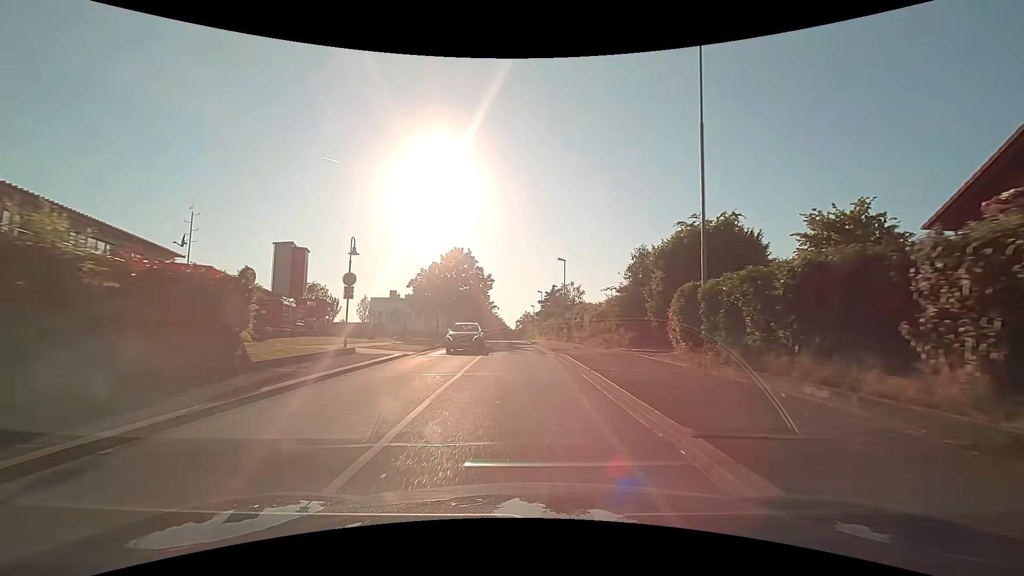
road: tertiary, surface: asphalt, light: Day
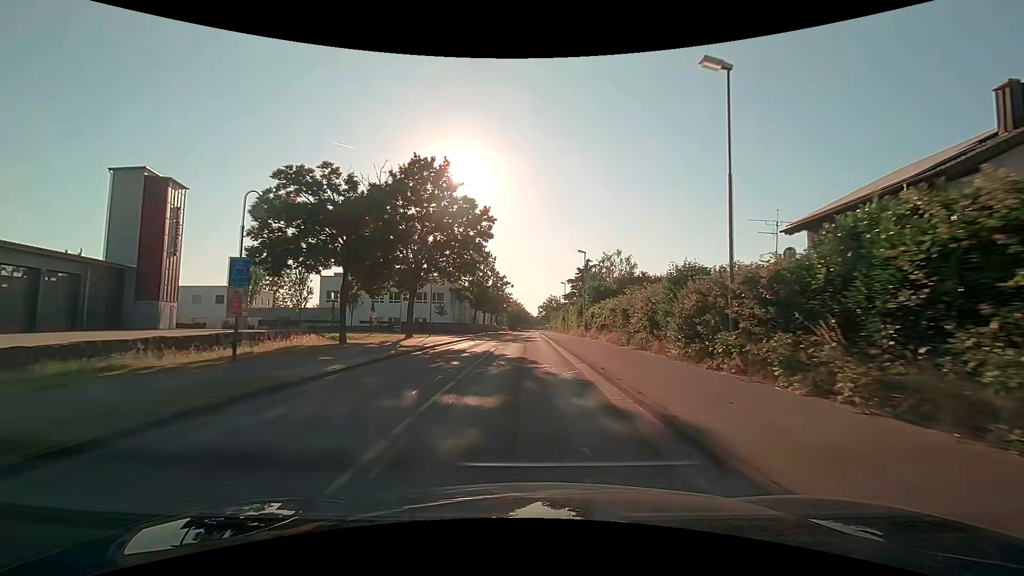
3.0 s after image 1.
(-1.1, +36.7) m; -2°
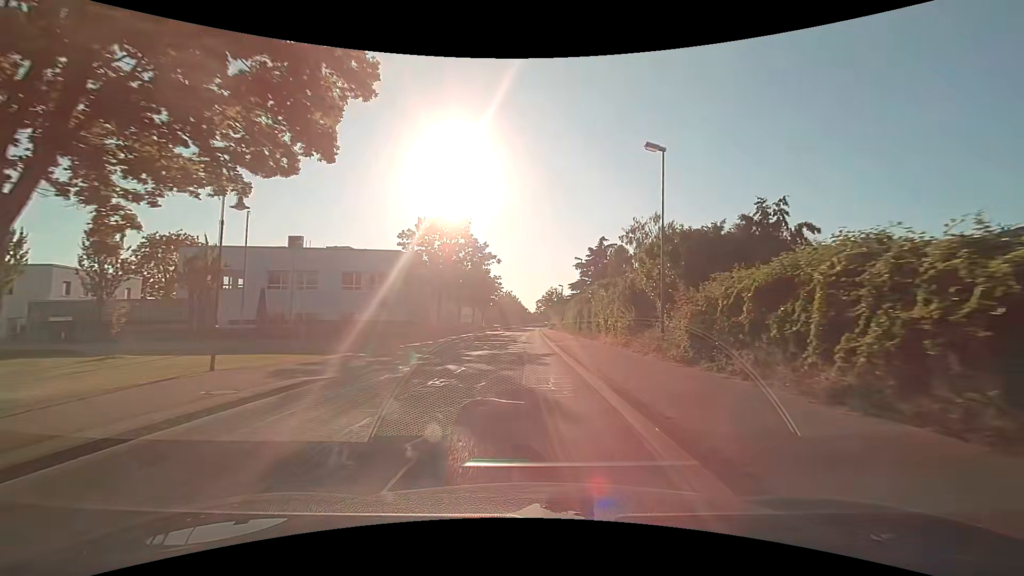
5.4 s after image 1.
(0.0, +28.8) m; 0°
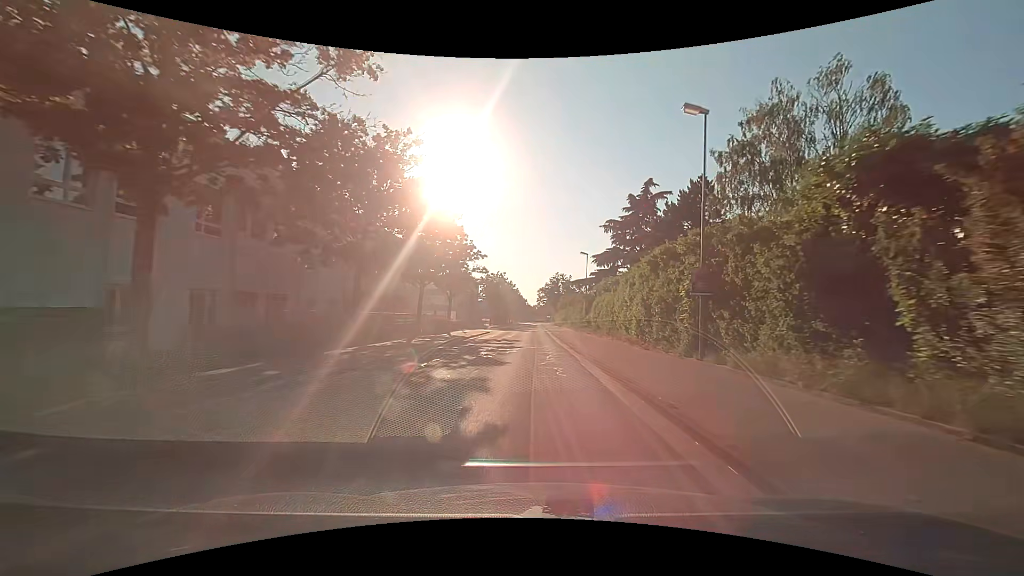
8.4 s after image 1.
(0.0, +36.3) m; 0°
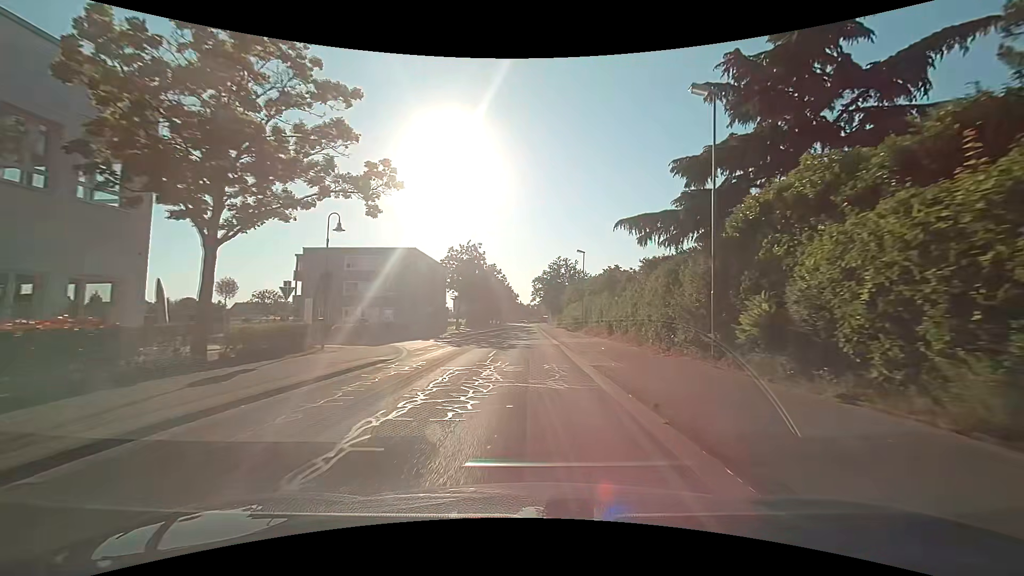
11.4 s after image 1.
(+0.7, +37.2) m; +1°
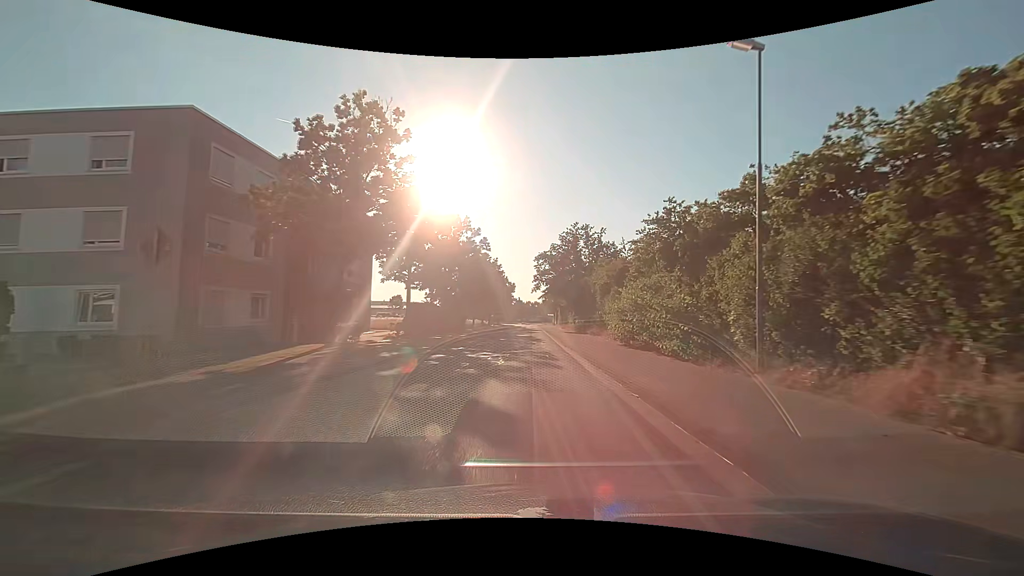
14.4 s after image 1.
(+0.1, +38.0) m; 0°
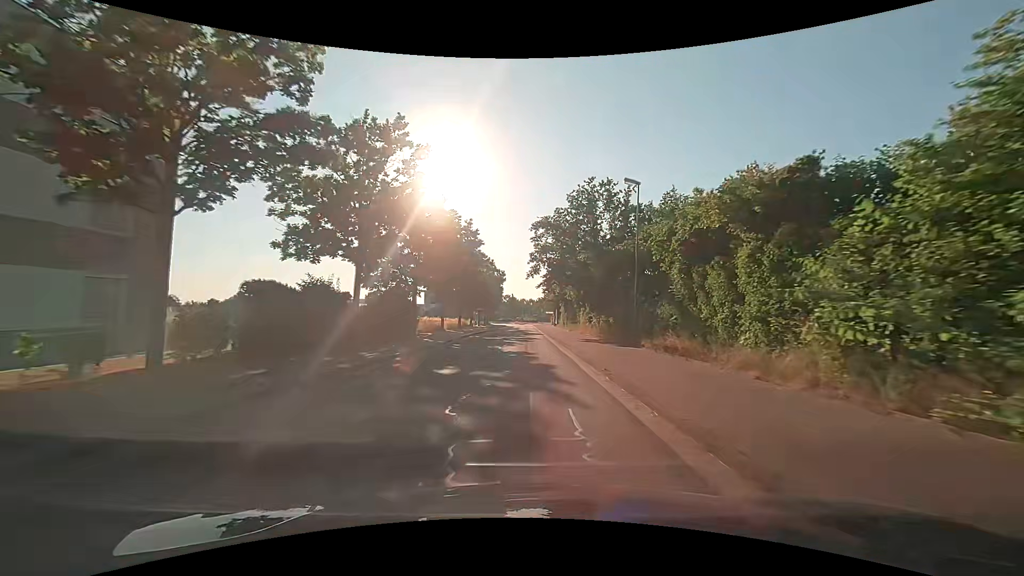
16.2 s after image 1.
(+0.1, +22.8) m; 0°
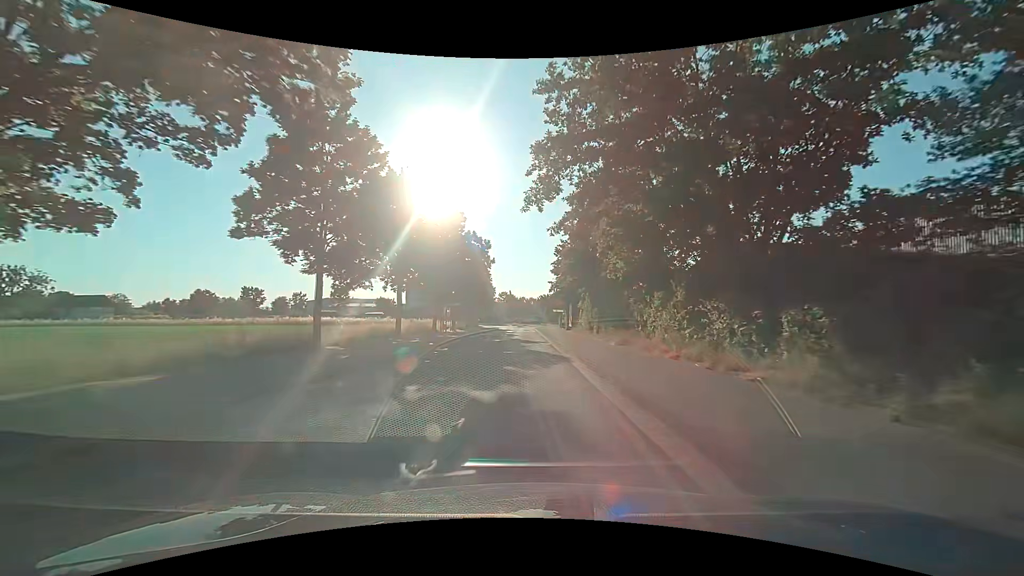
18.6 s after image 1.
(+0.4, +30.2) m; +1°
(0, +10) (0, +20) (0, +30) (0, +40) (0, +50) (0, +60) (0, +70) (0, +80) (-1, +90) (-1, +100) m
